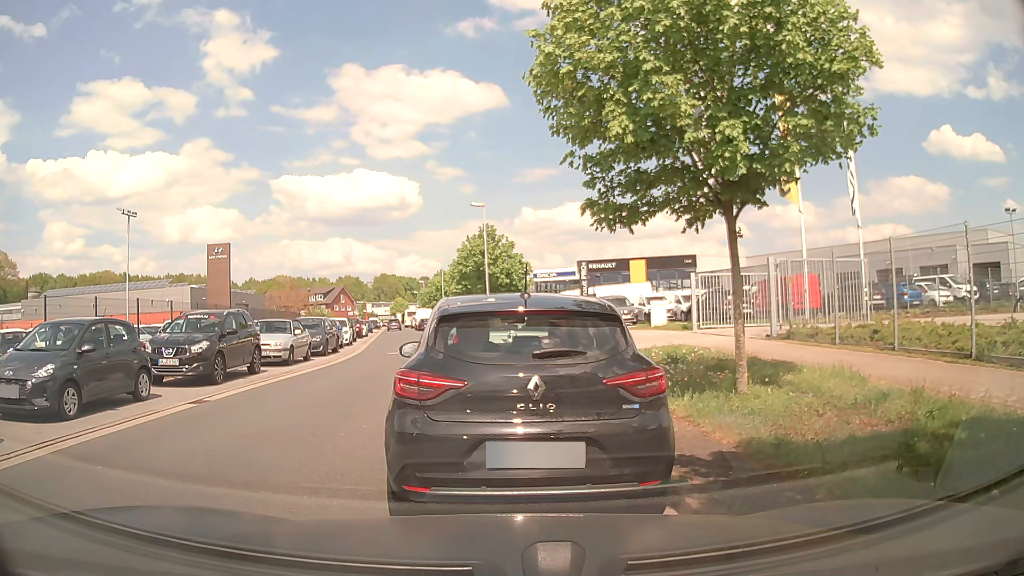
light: Day
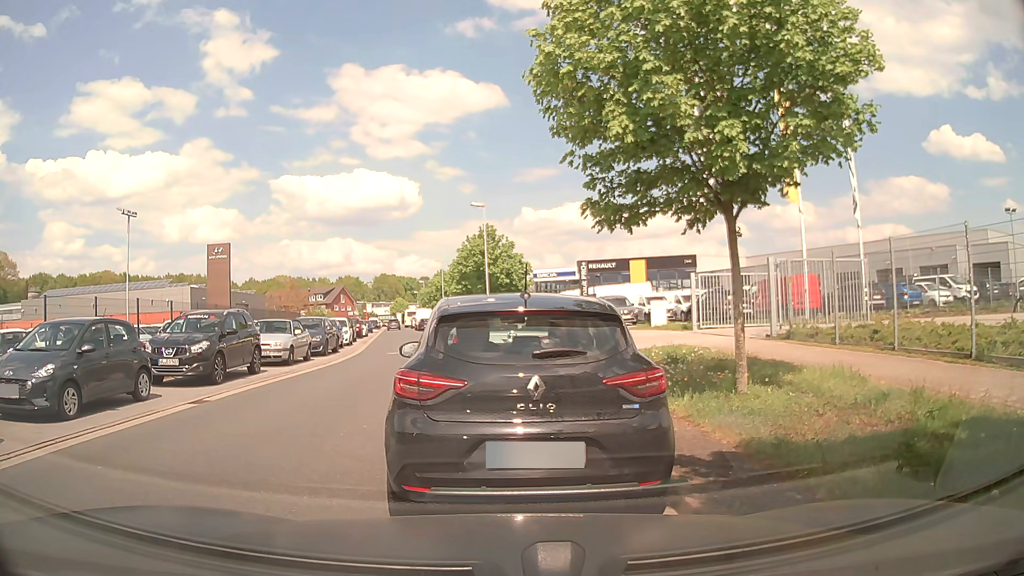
(0.0, 0.0) m; 0°
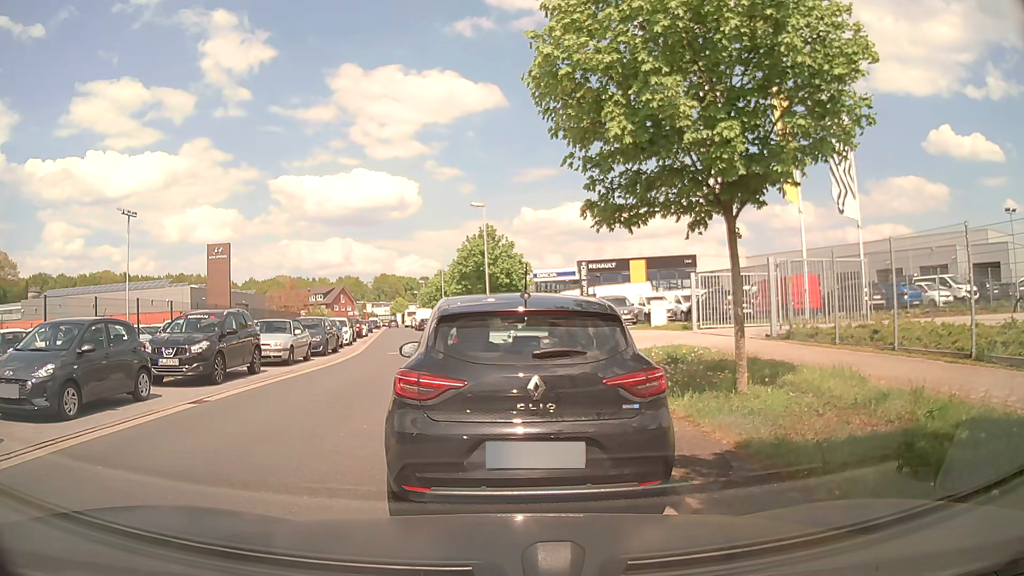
(0.0, 0.0) m; 0°
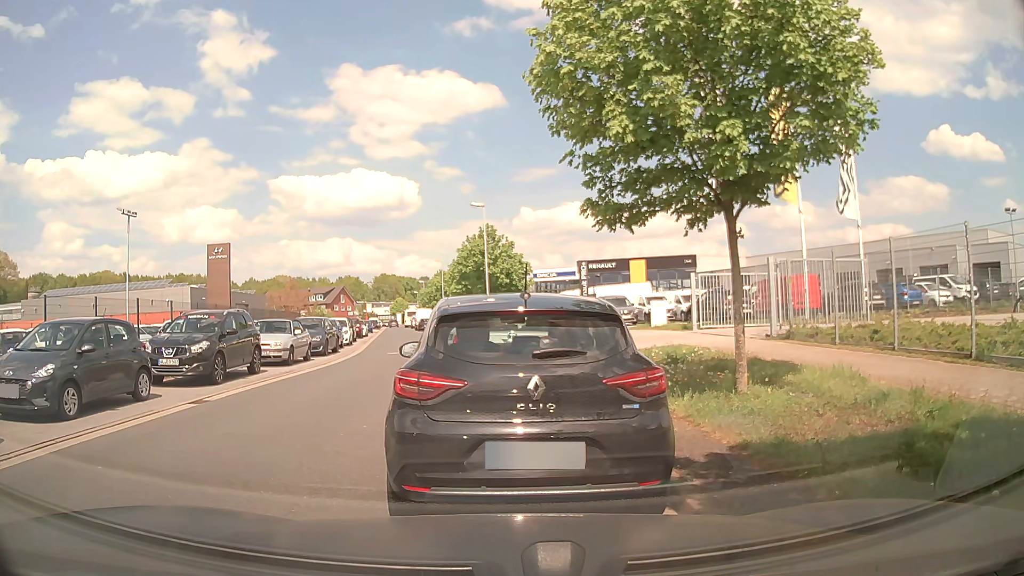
(0.0, 0.0) m; 0°
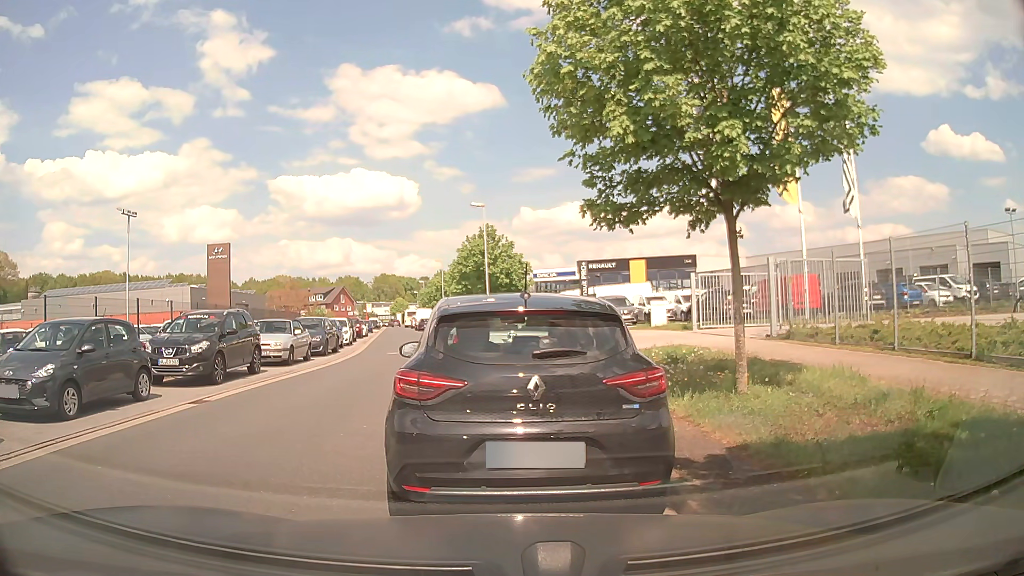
(0.0, 0.0) m; 0°
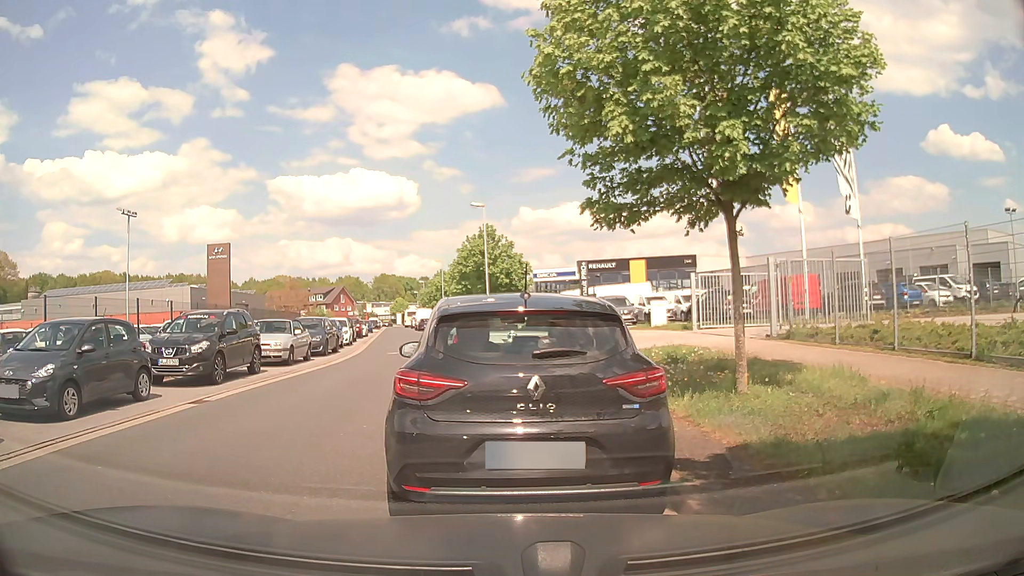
(0.0, 0.0) m; 0°
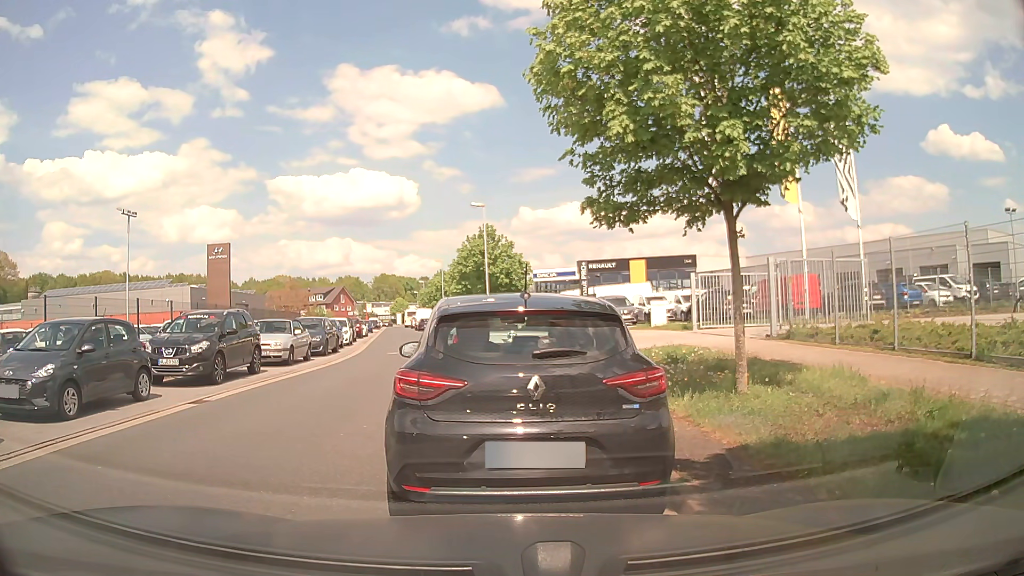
(0.0, 0.0) m; 0°
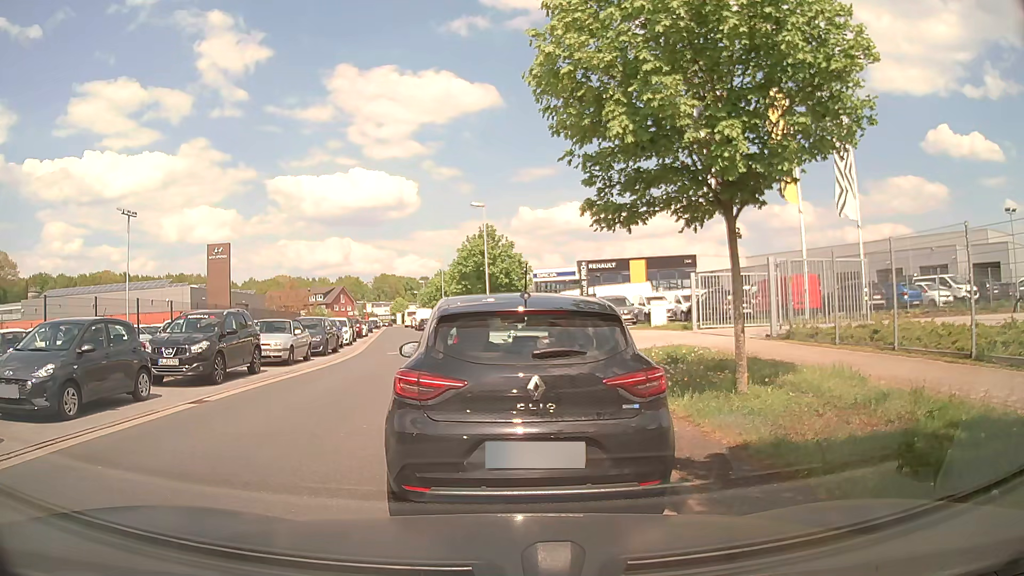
(0.0, 0.0) m; 0°
